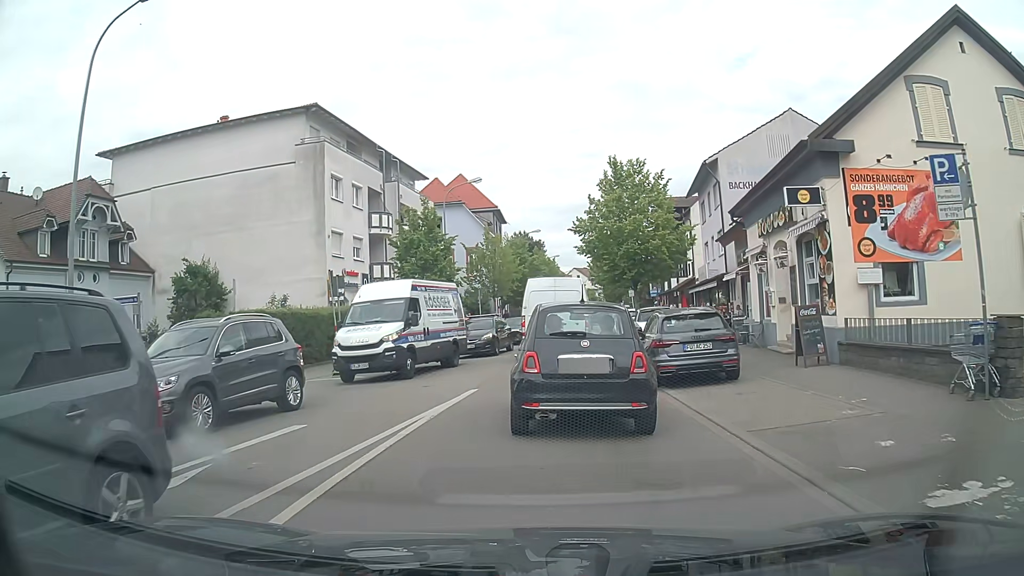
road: tertiary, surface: asphalt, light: Day
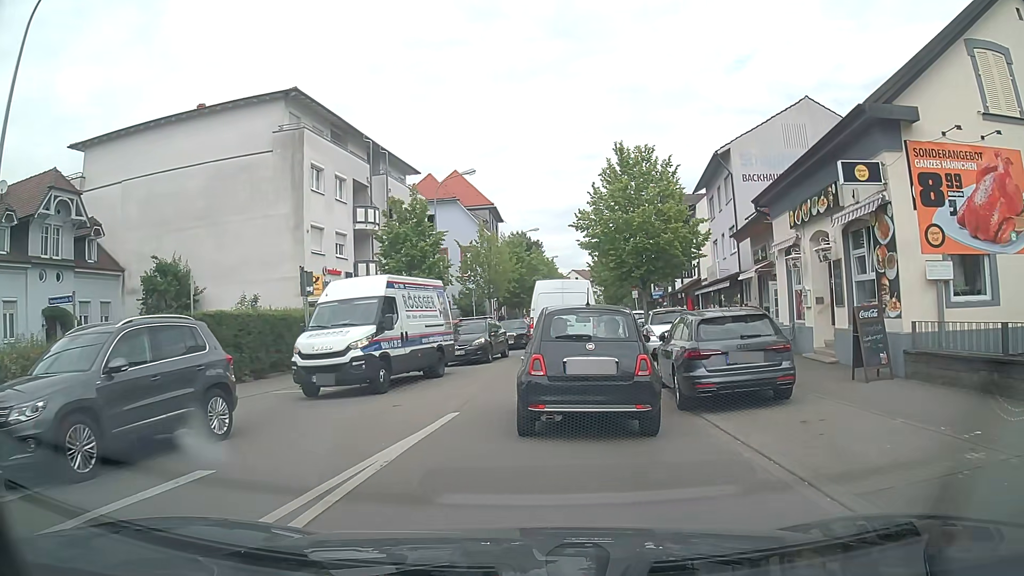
(+0.1, +2.8) m; +2°
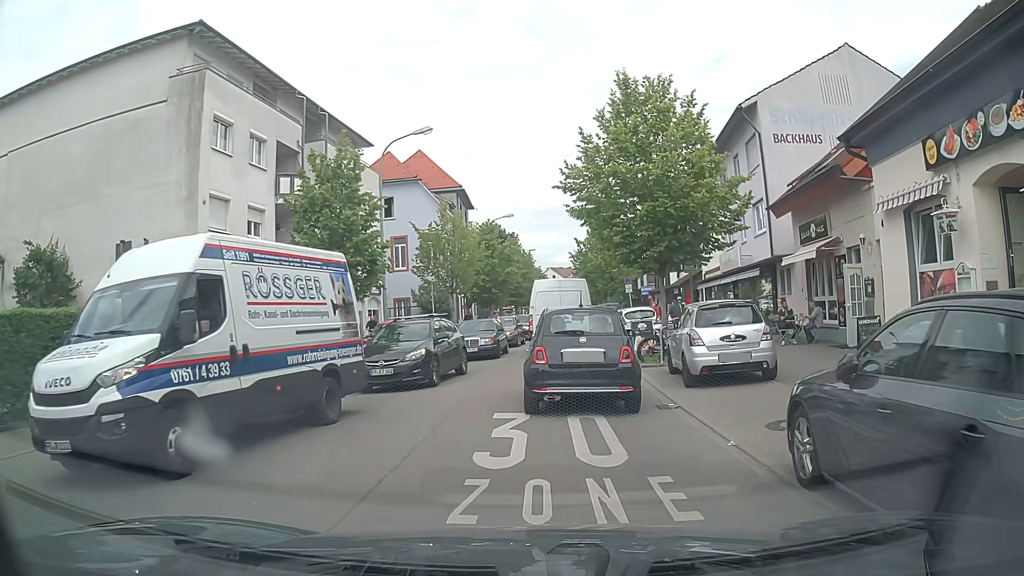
(+0.1, +7.9) m; +1°
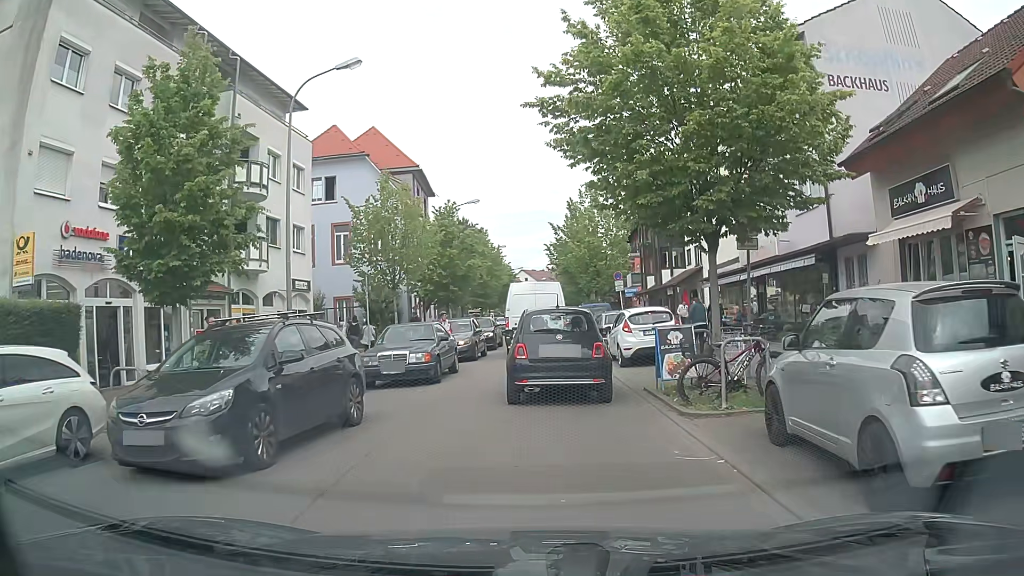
(+0.3, +8.1) m; +3°
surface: paving_stones
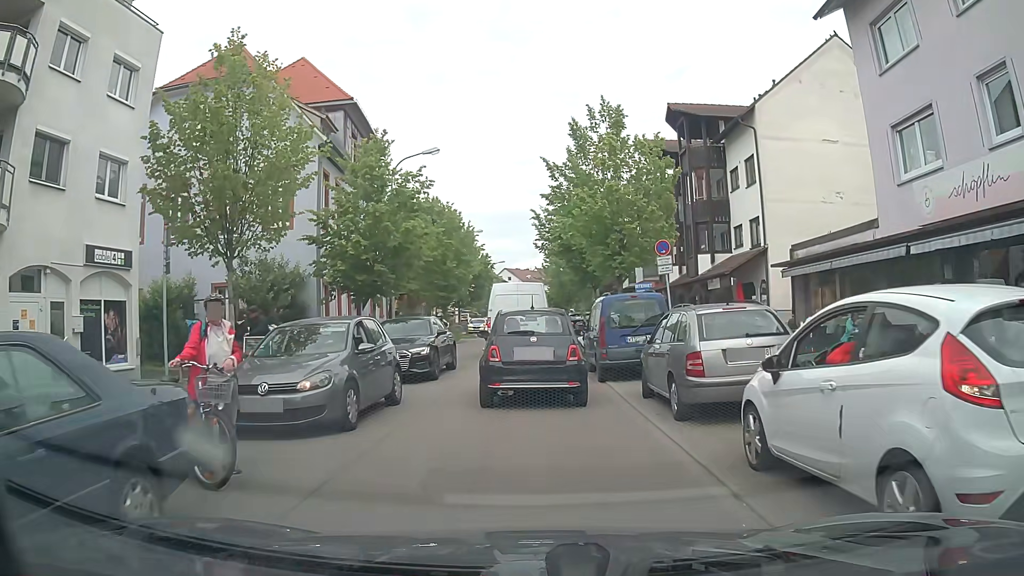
(+0.1, +14.1) m; +2°
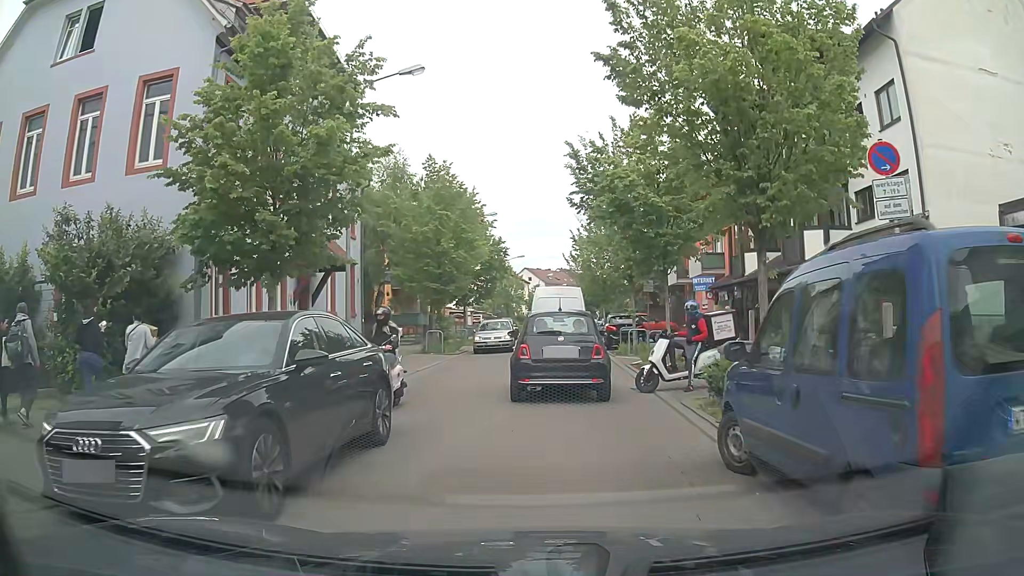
(-0.3, +11.0) m; +1°
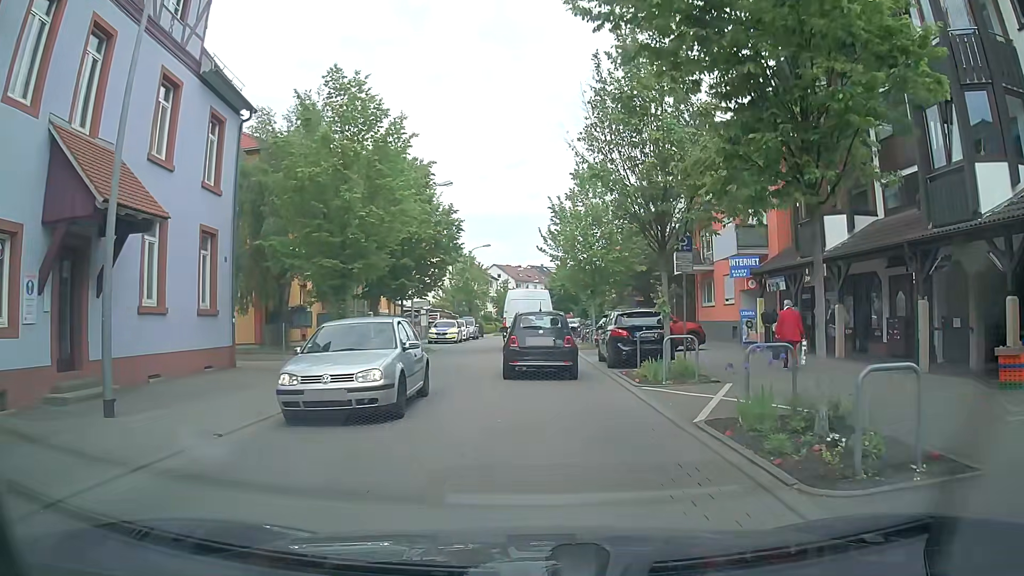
(-0.3, +11.2) m; 0°
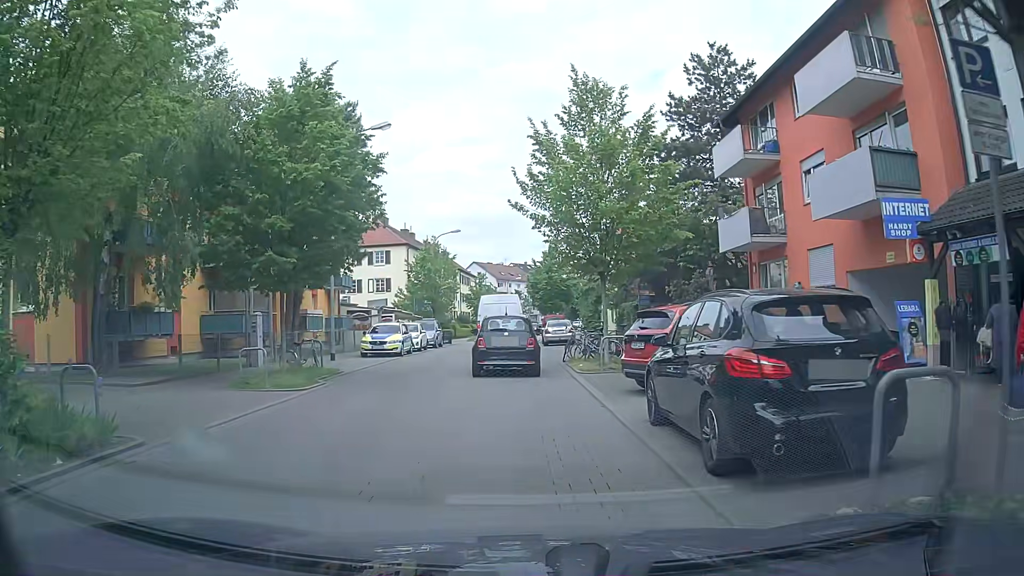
(0.0, +12.5) m; +1°
(0, +10) (-1, +20) (-1, +30) (-2, +40) (-2, +50) (-2, +60) (-1, +70) (-1, +80) (0, +90) (0, +100) m
